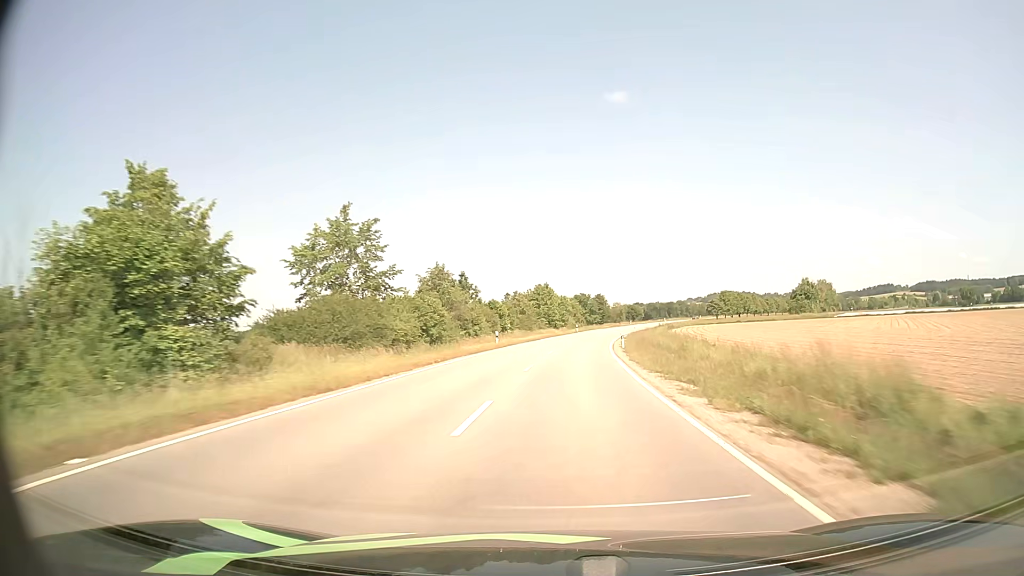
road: tertiary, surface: asphalt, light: Day
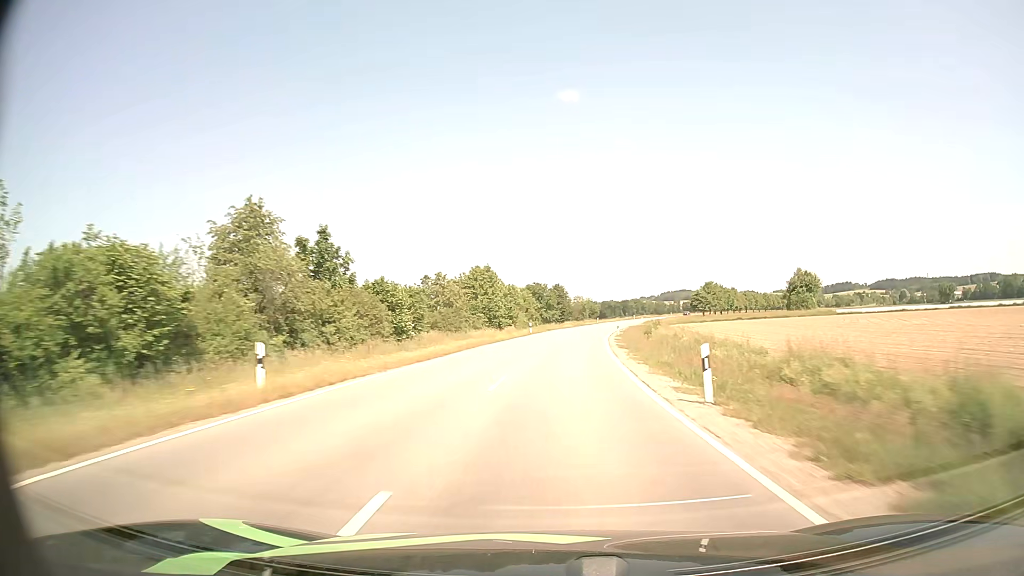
(+1.1, +31.4) m; +4°
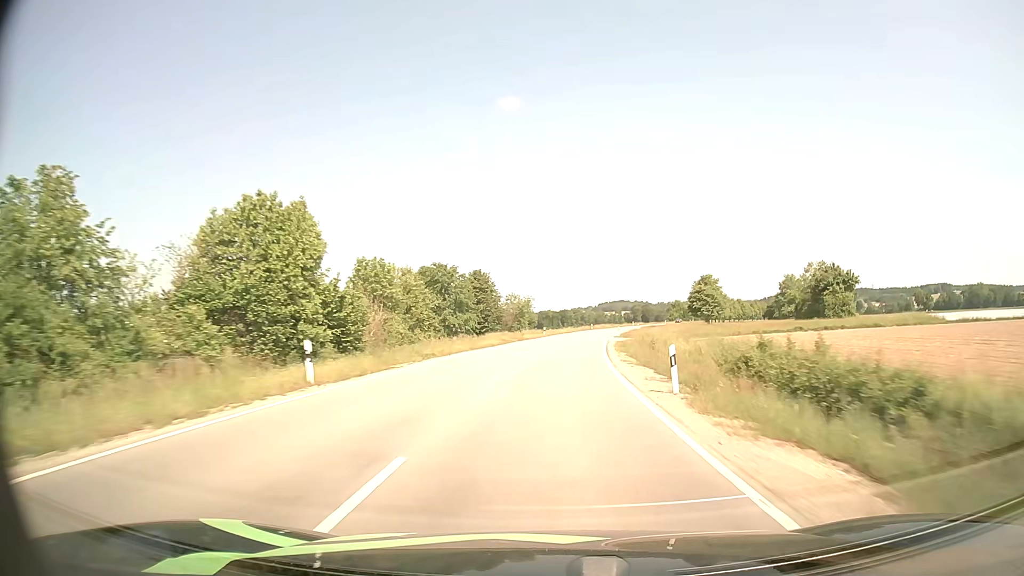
(+2.3, +47.0) m; +5°
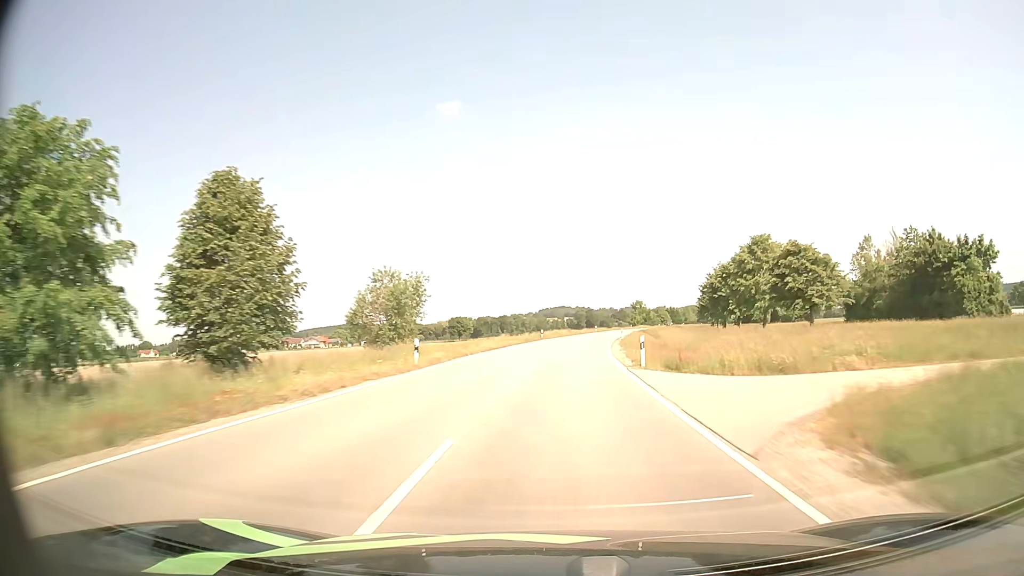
(+2.2, +47.7) m; +5°
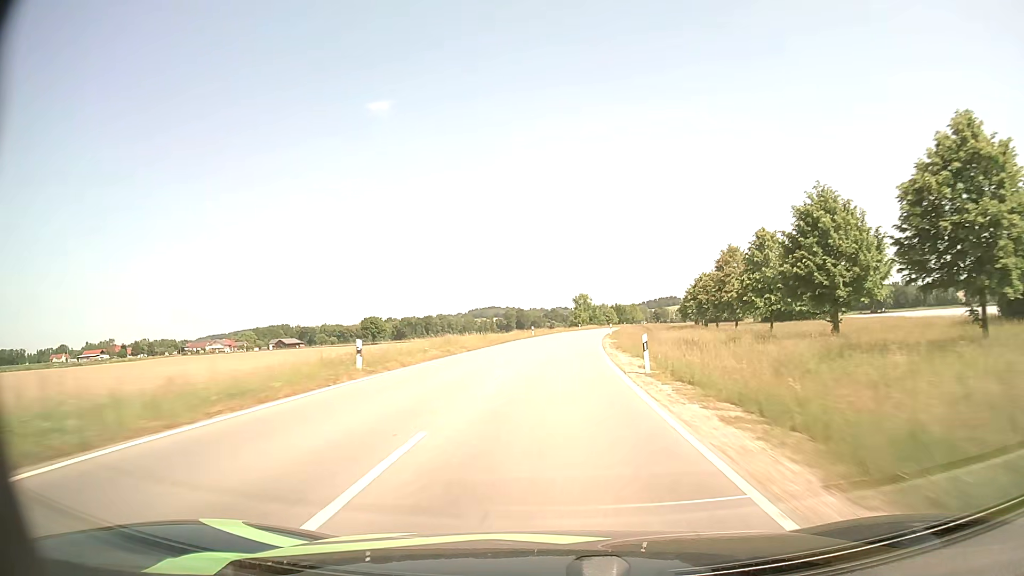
(+2.7, +48.1) m; +6°
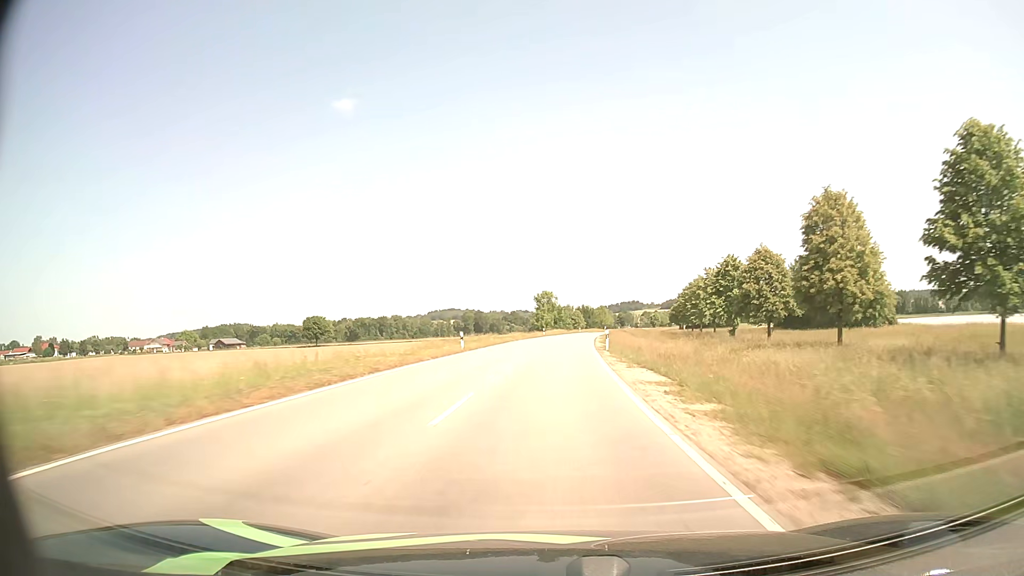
(+0.9, +31.5) m; +3°
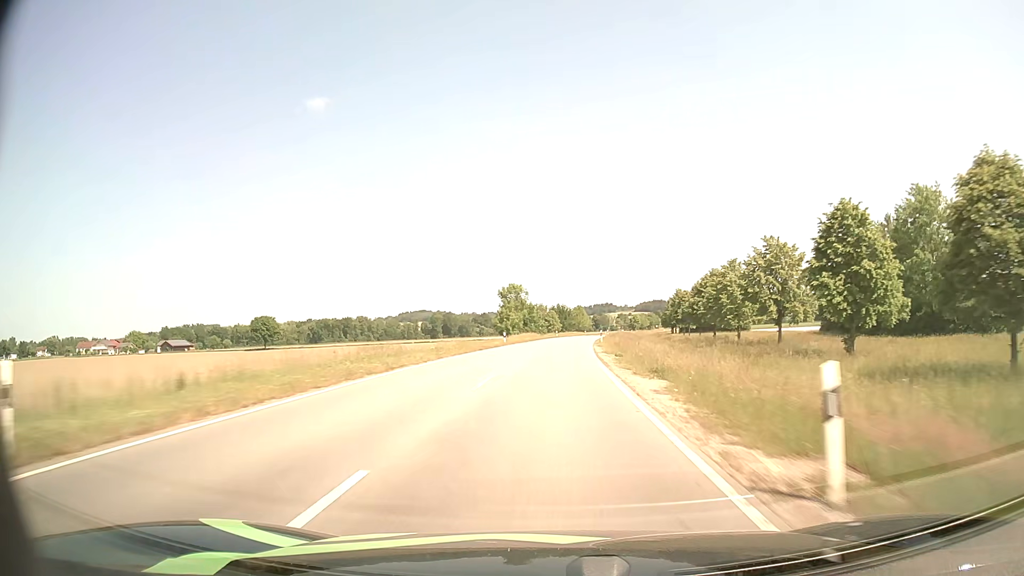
(+0.7, +31.3) m; +2°
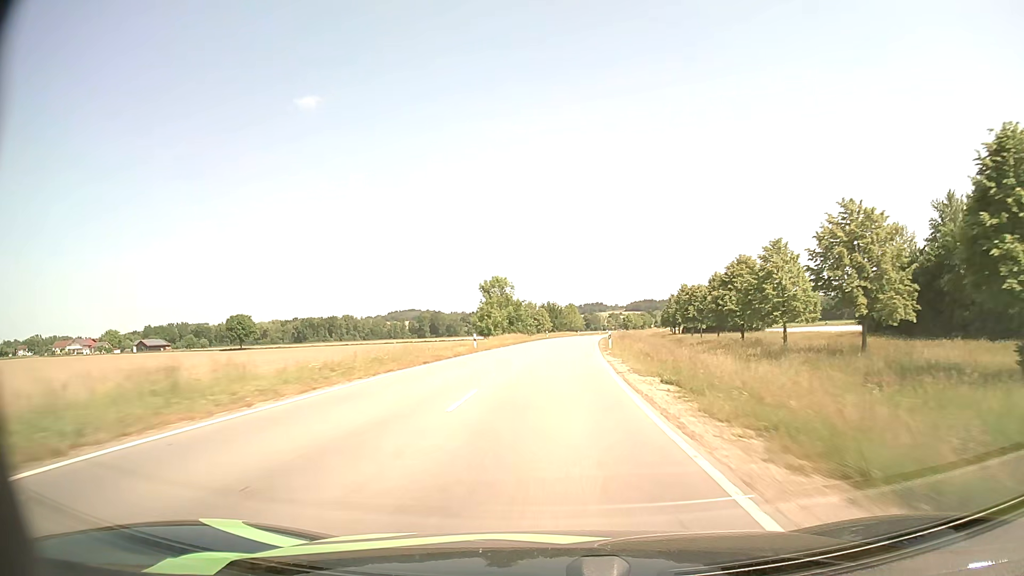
(+0.1, +15.6) m; +1°
(0, +10) (0, +20) (0, +30) (+1, +40) (+2, +50) (+2, +60) (+3, +70) (+4, +80) (+5, +90) (+6, +100) m
